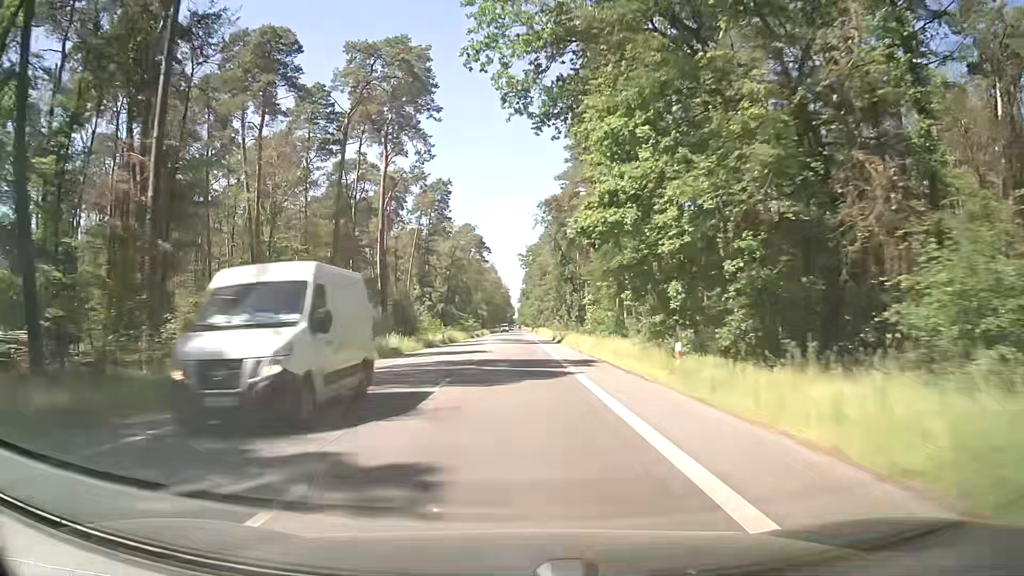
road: secondary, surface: asphalt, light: Day
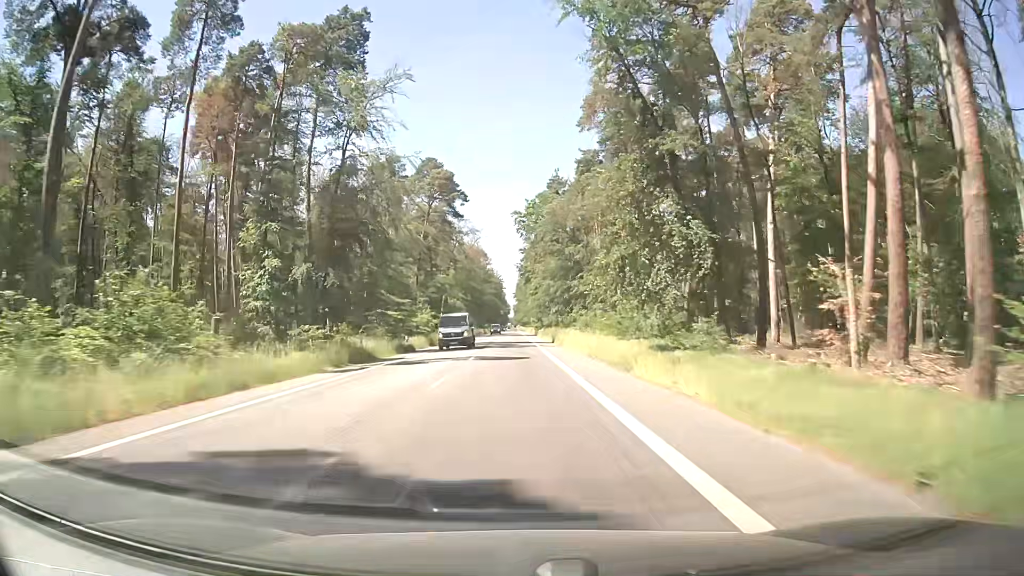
(+0.1, +69.7) m; 0°
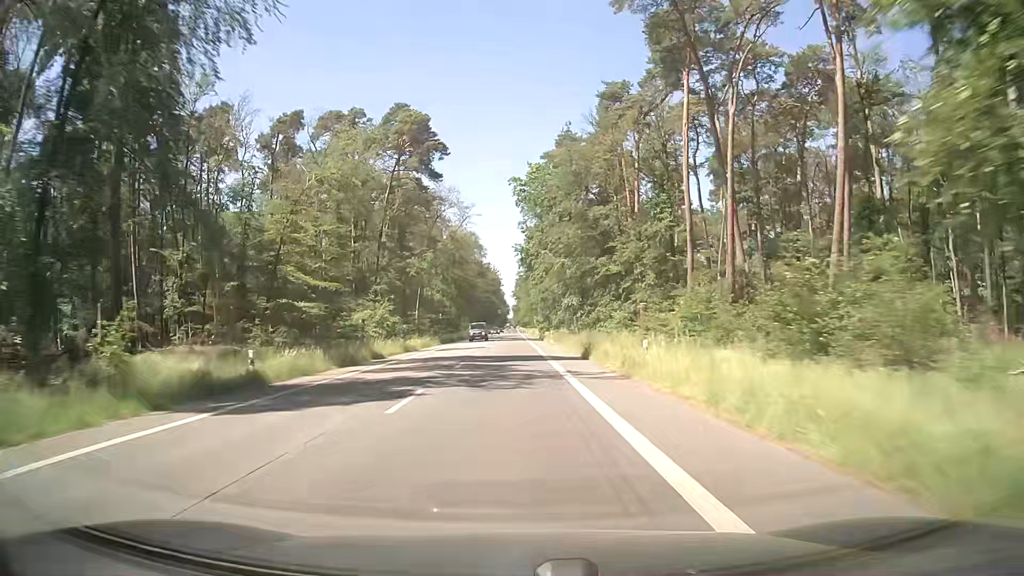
(0.0, +28.2) m; 0°
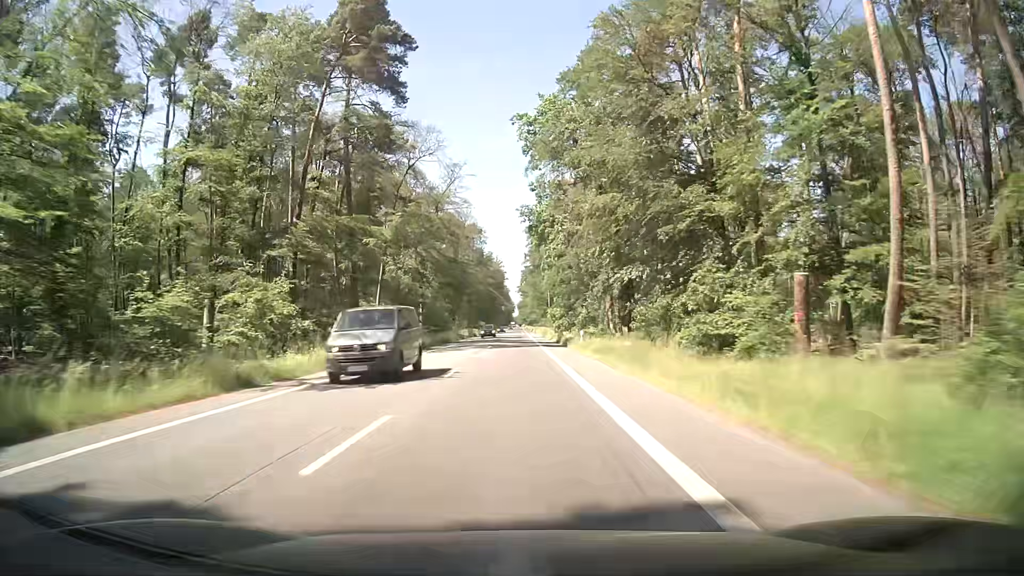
(-0.1, +28.2) m; 0°
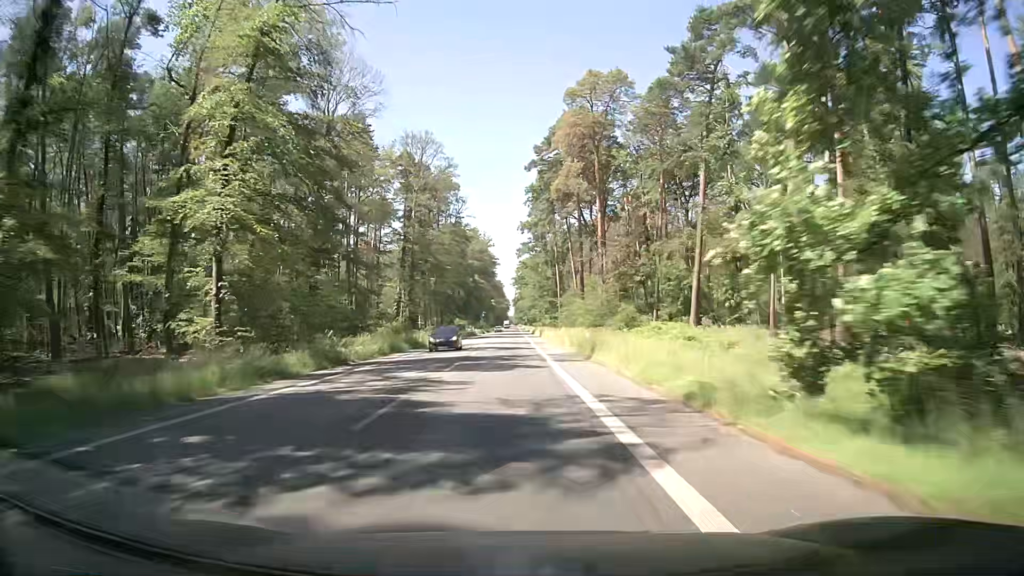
(-0.4, +56.6) m; 0°
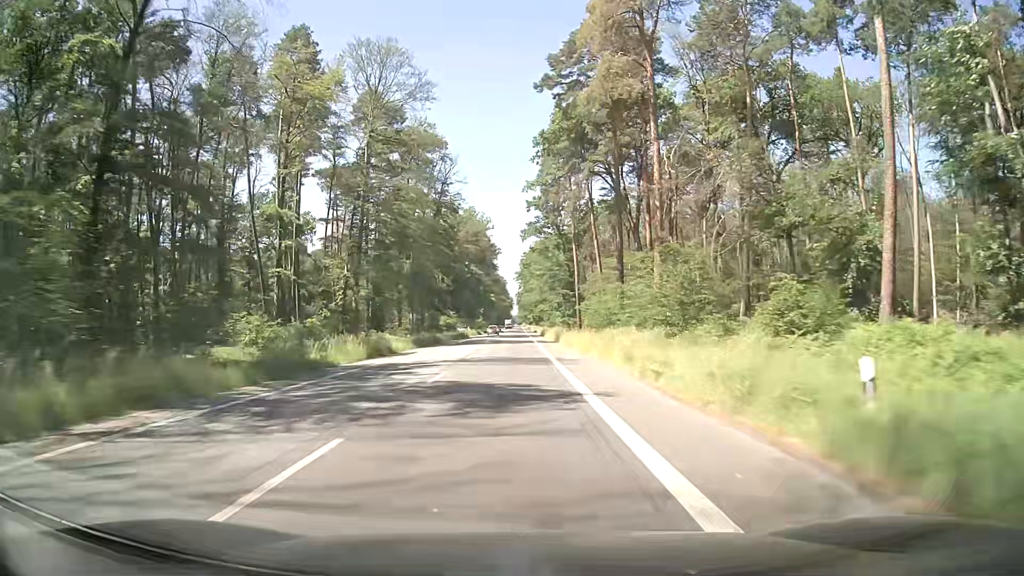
(-0.1, +28.4) m; 0°
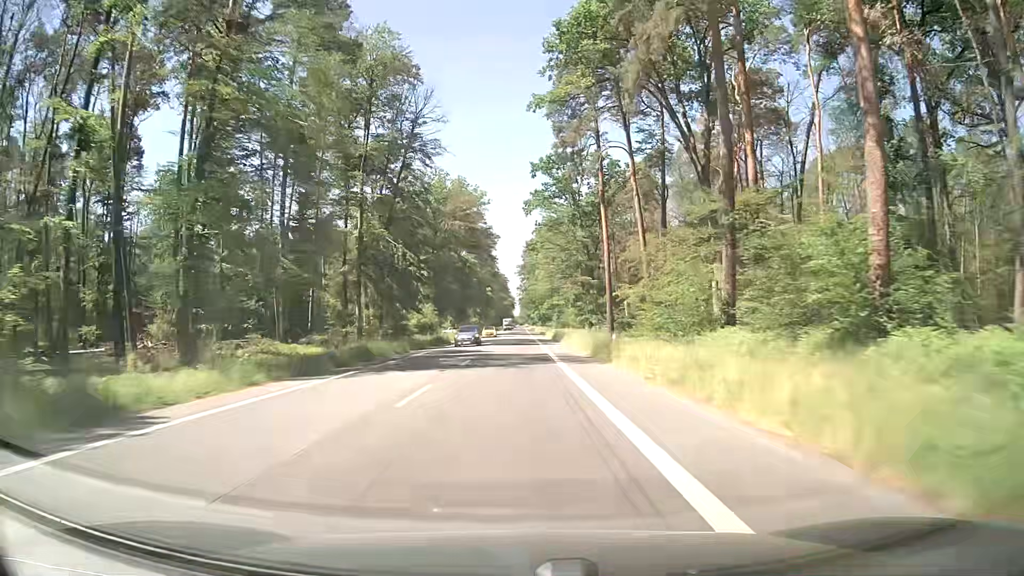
(-0.1, +28.4) m; 0°
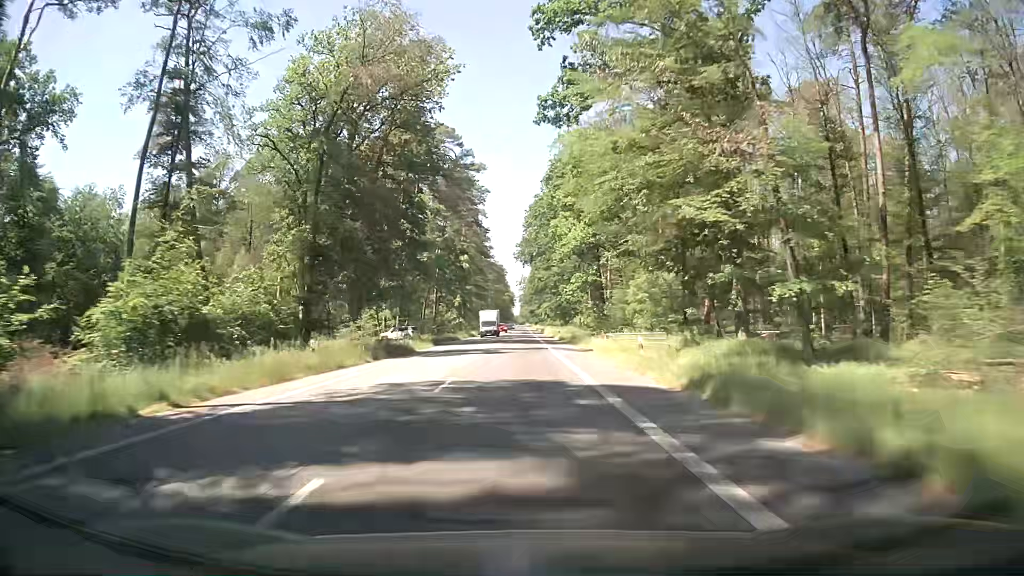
(+0.2, +56.7) m; 0°
(0, +10) (0, +20) (0, +30) (0, +40) (0, +50) (0, +60) (+1, +70) (+1, +80) (+1, +90) (+1, +100) m
